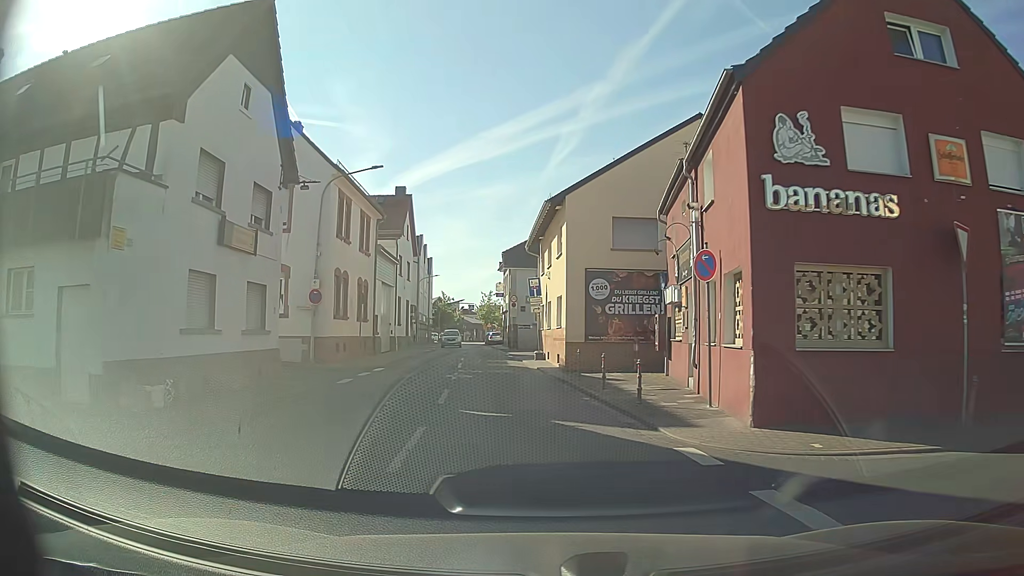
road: tertiary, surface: asphalt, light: Day
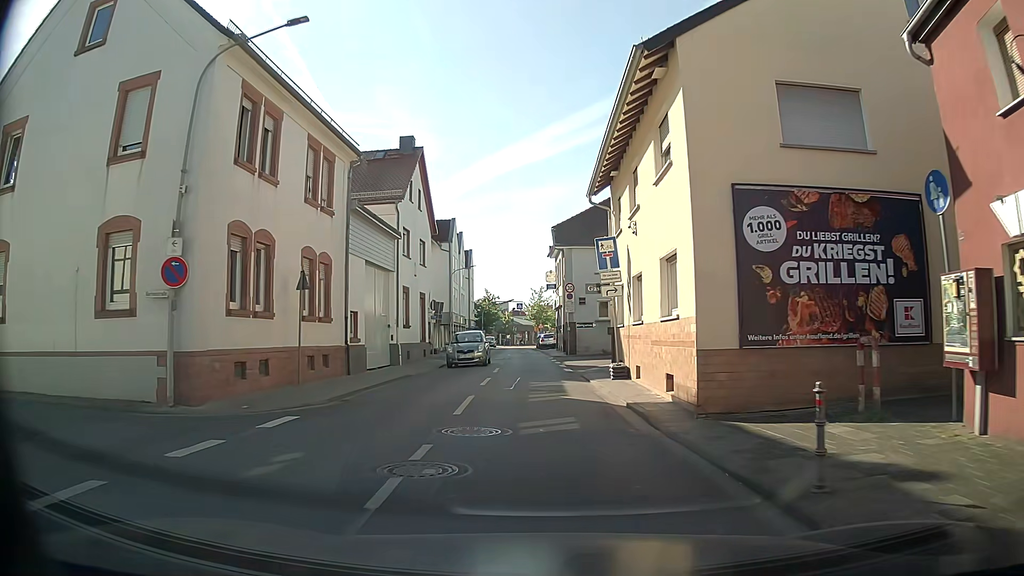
(-0.5, +13.7) m; -5°
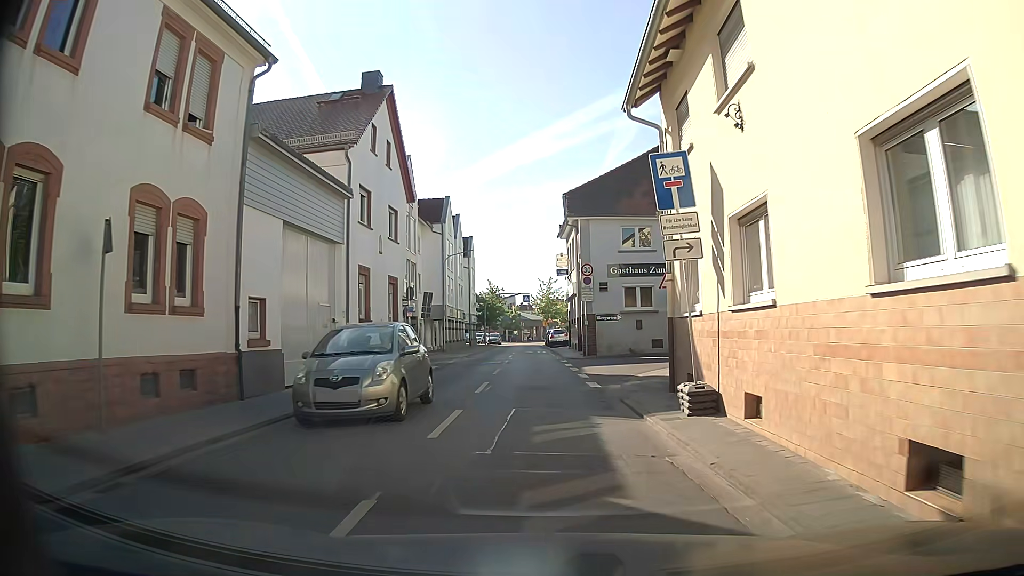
(0.0, +8.8) m; 0°
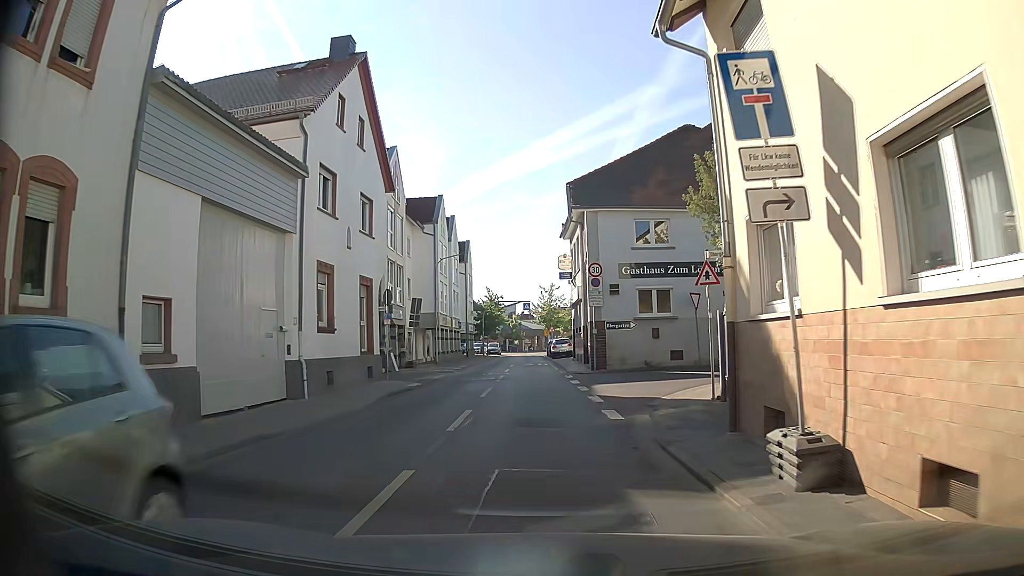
(0.0, +4.3) m; 0°
